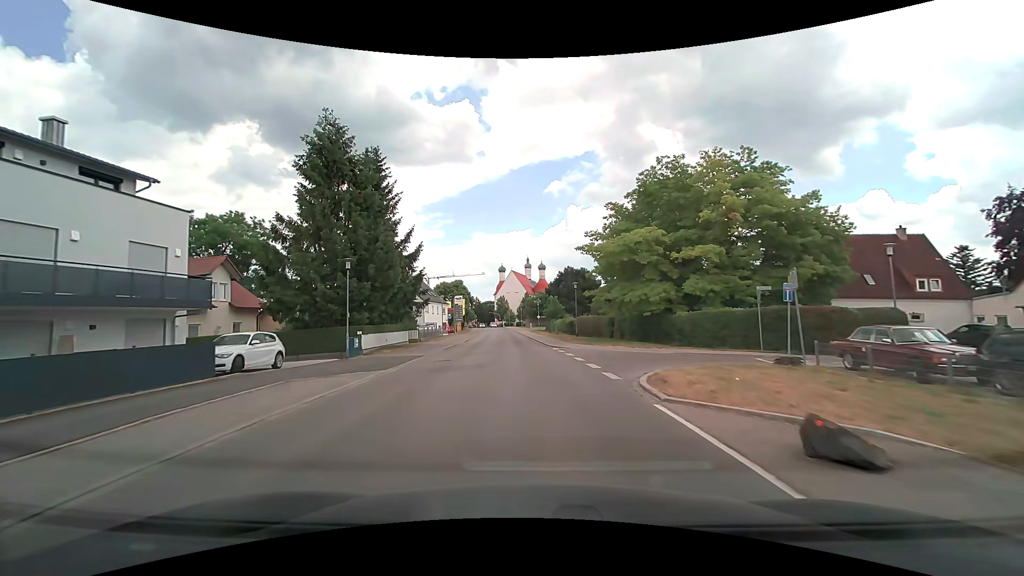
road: tertiary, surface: asphalt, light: Day
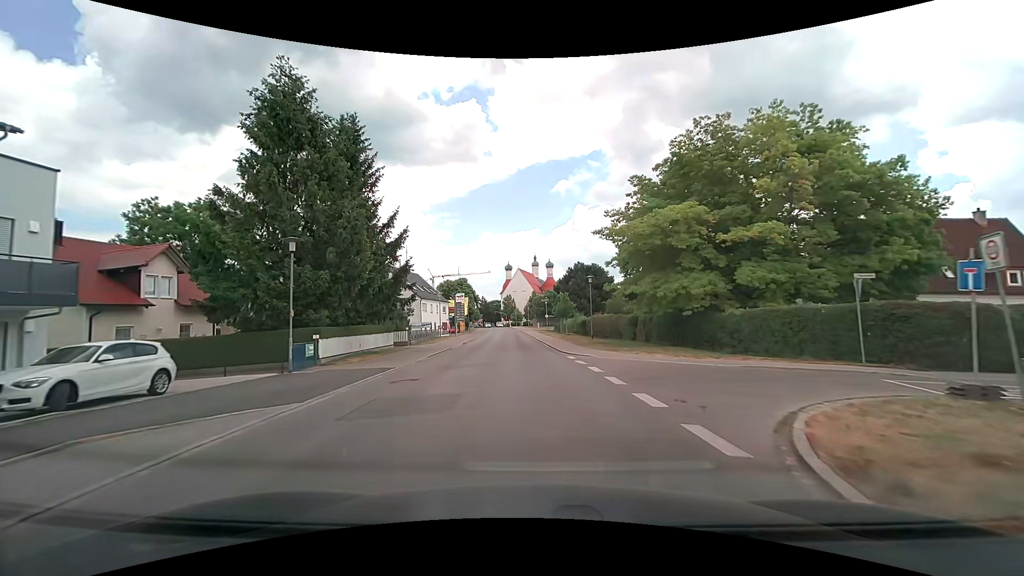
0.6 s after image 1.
(-0.1, +6.6) m; -1°
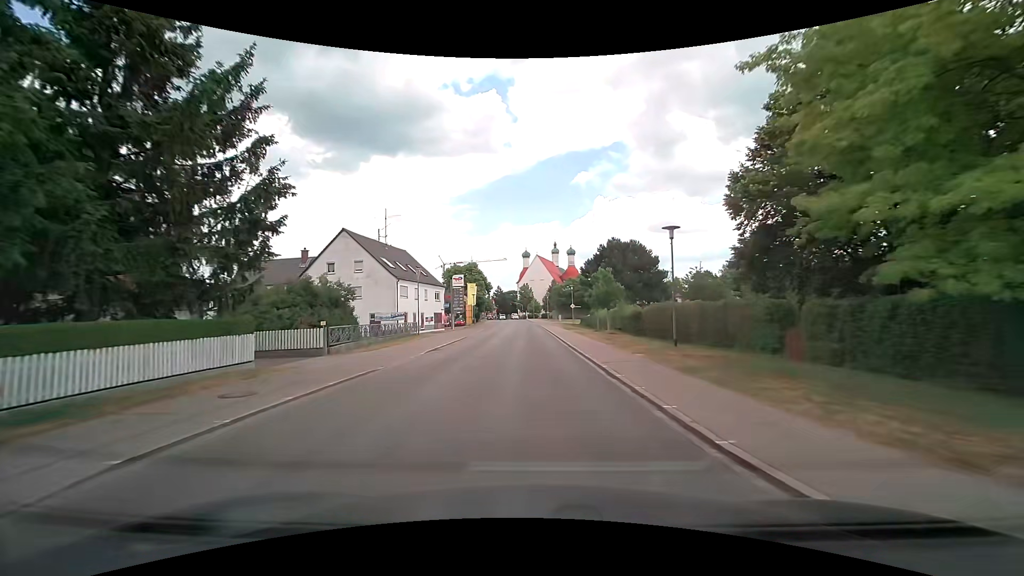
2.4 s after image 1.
(-0.4, +19.6) m; -2°
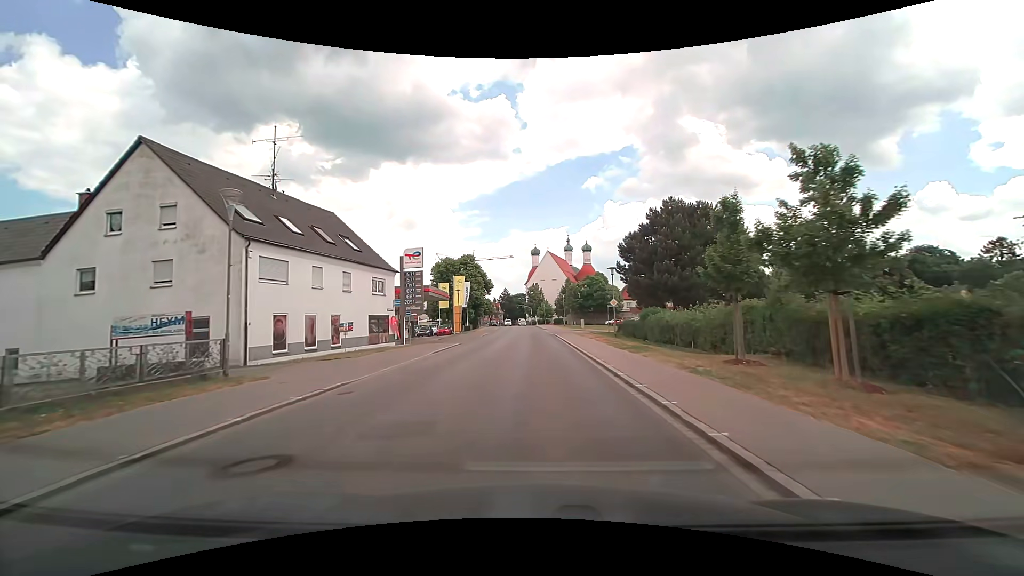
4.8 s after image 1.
(-0.4, +26.1) m; -2°
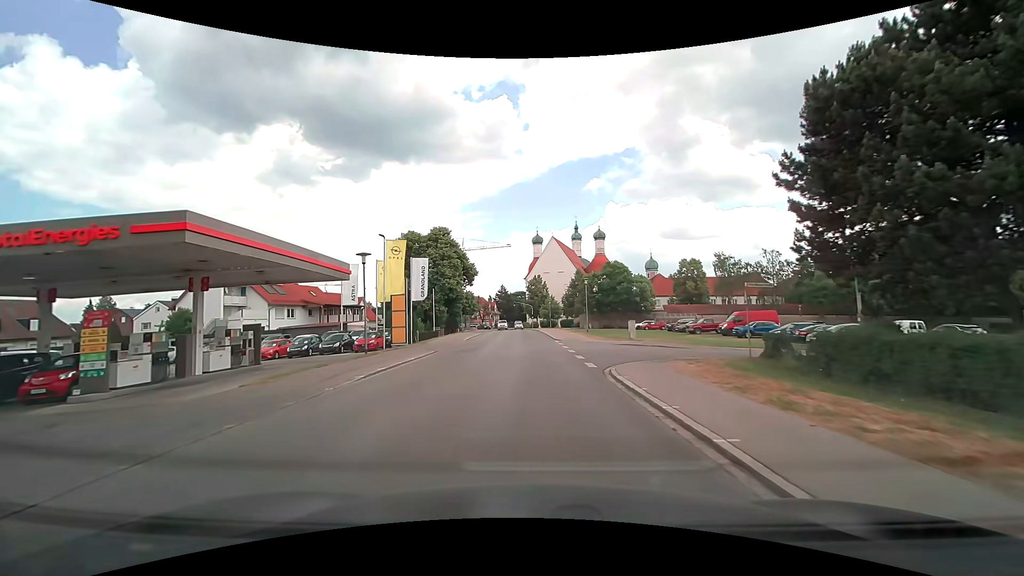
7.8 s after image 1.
(-0.1, +32.4) m; 0°
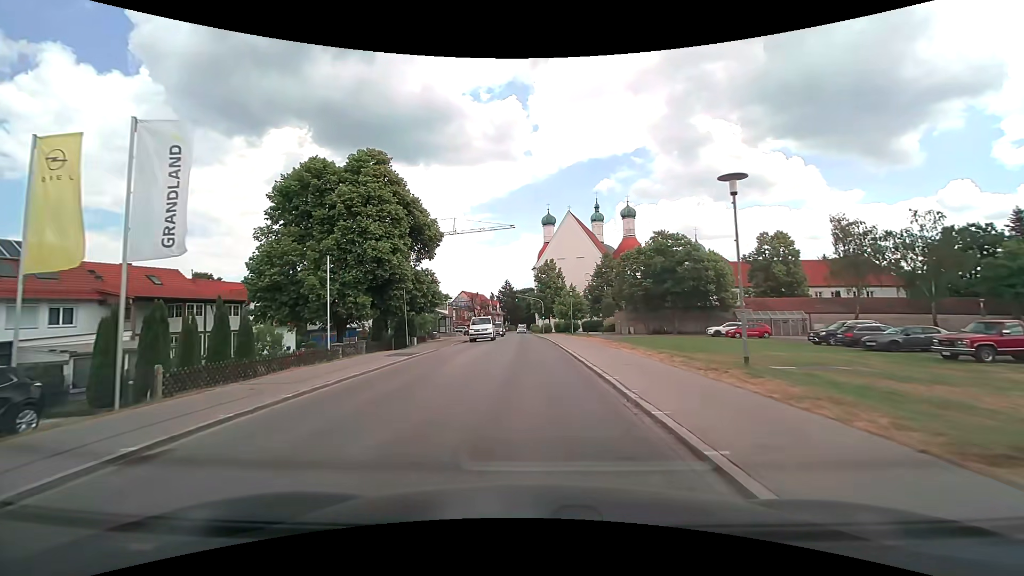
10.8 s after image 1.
(-0.1, +33.9) m; -1°
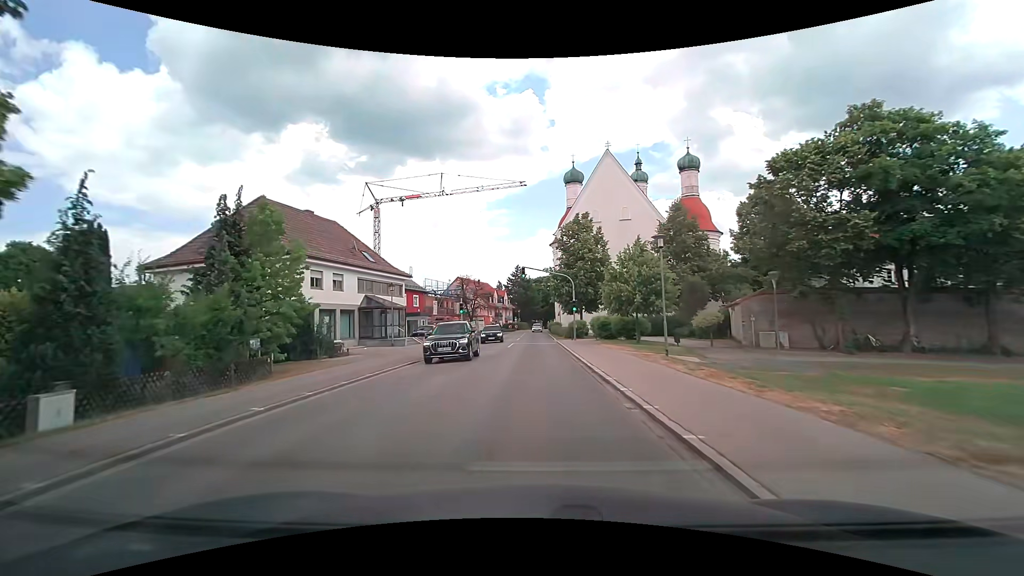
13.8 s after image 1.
(-0.6, +35.8) m; -2°
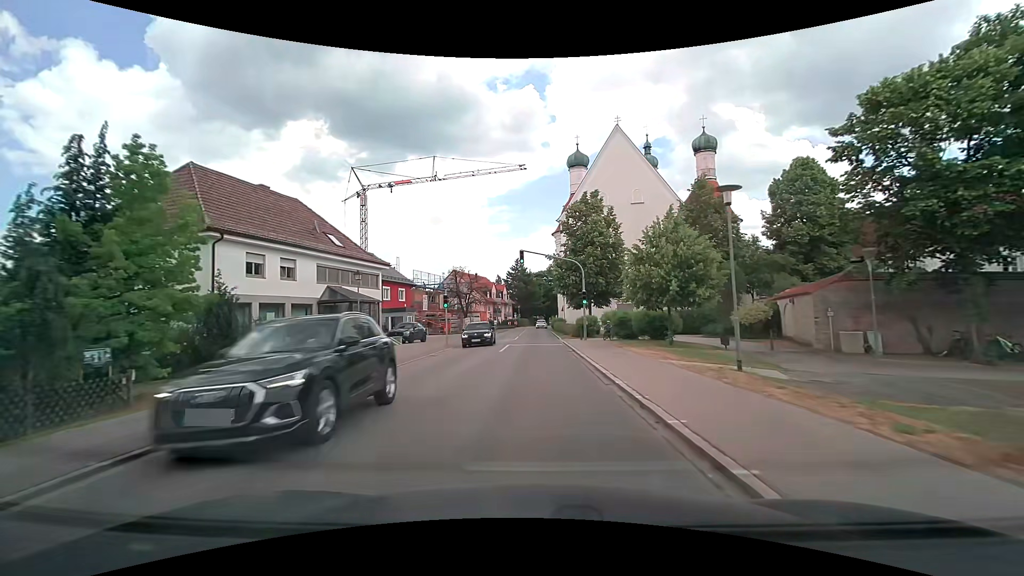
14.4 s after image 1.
(0.0, +7.4) m; 0°
(0, +10) (0, +20) (0, +30) (-1, +40) (-1, +50) (-1, +60) (-1, +70) (0, +80) (+1, +90) (+3, +100) m
